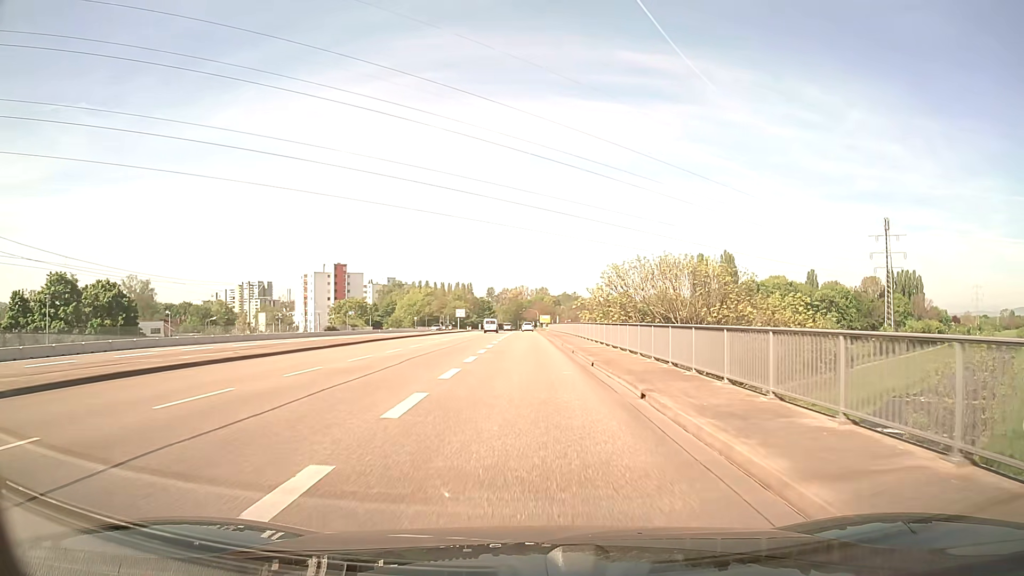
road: secondary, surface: asphalt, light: Day
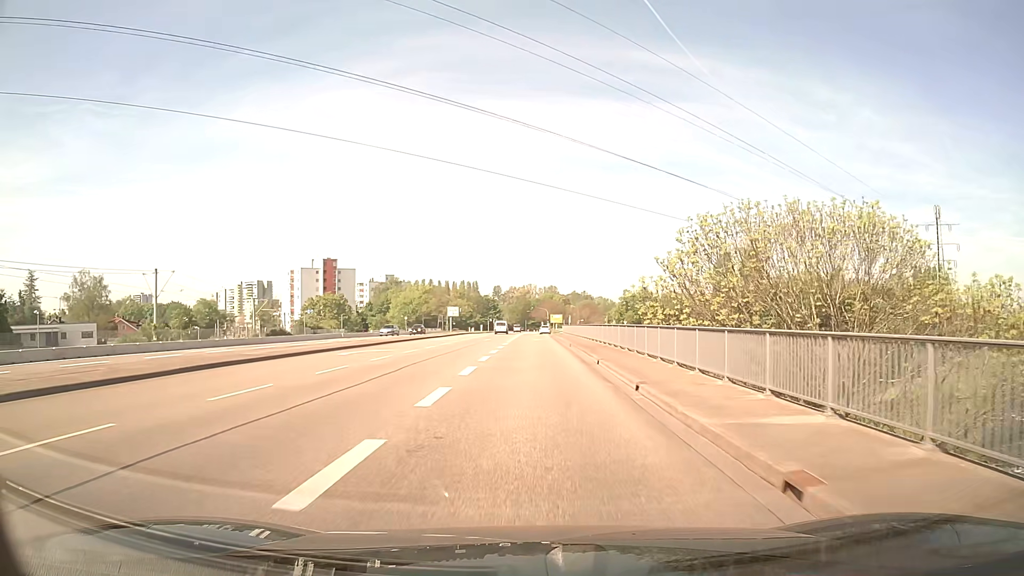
(-0.2, +22.4) m; -1°
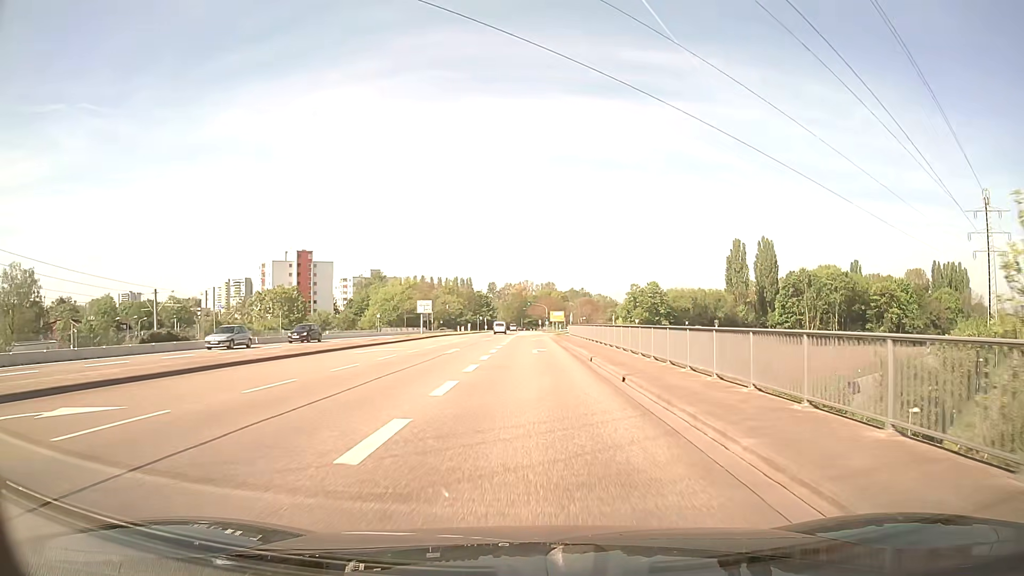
(+0.1, +22.3) m; 0°
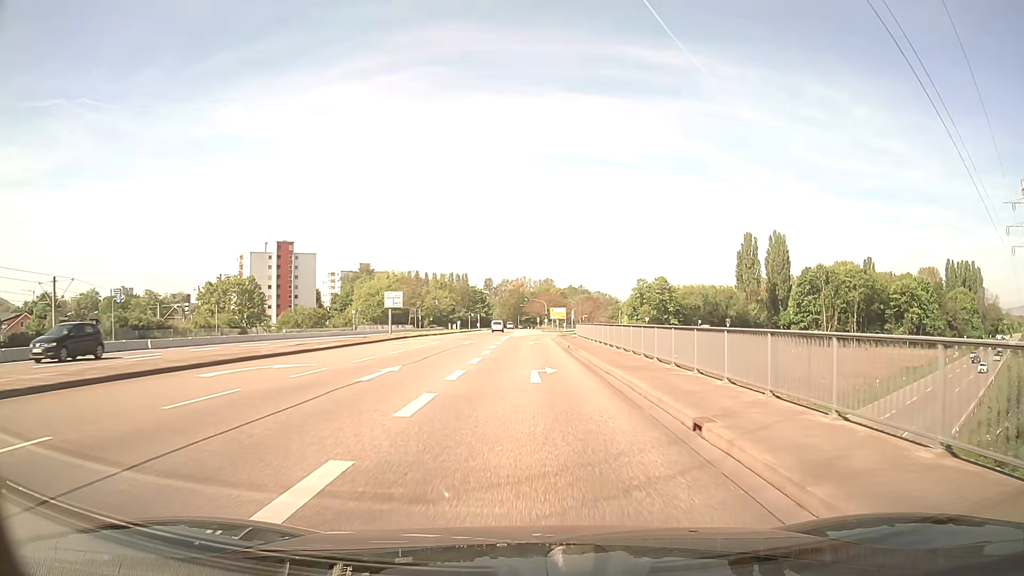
(0.0, +14.9) m; 0°
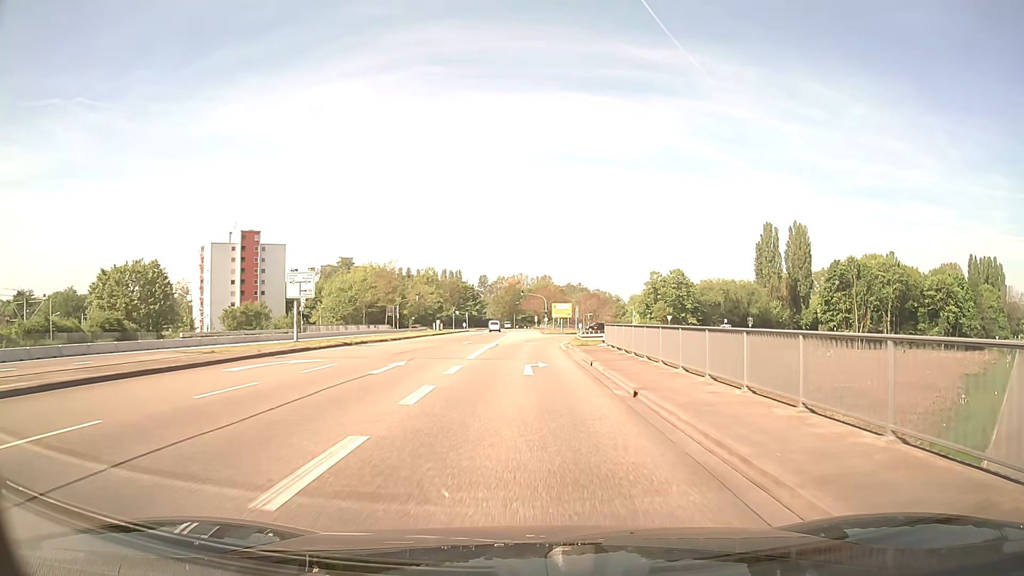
(+0.1, +22.4) m; 0°
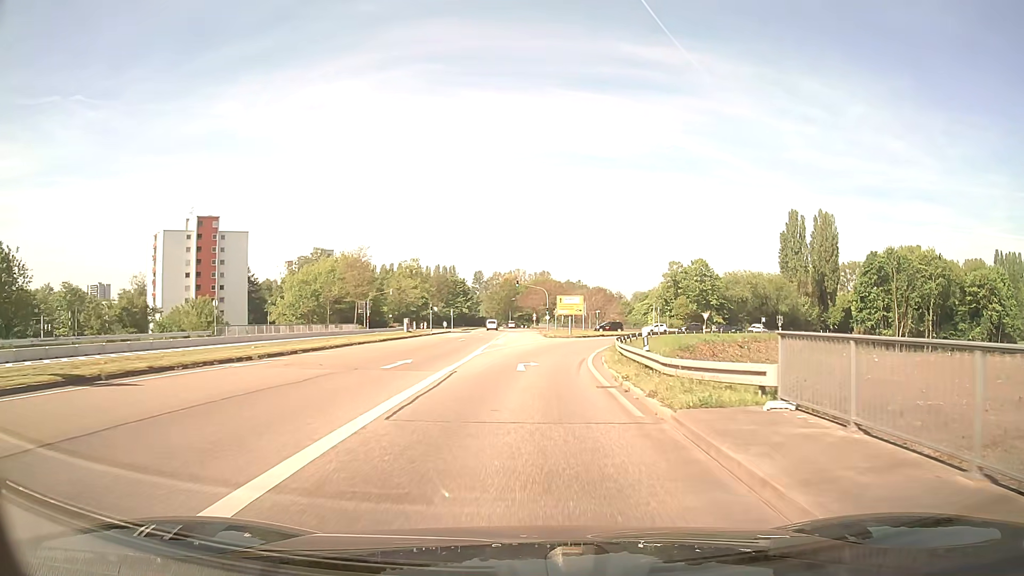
(0.0, +22.4) m; 0°
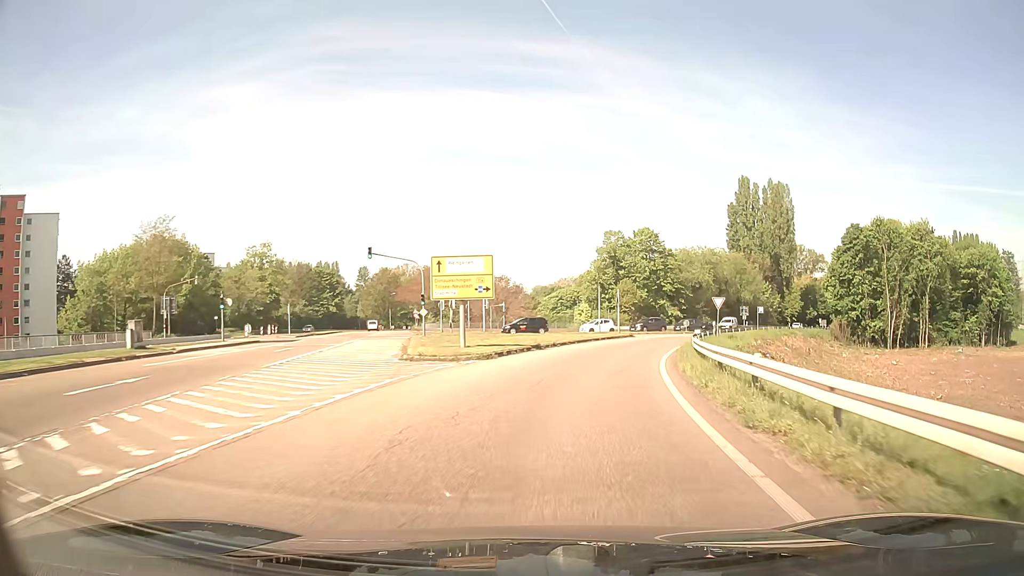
(+1.8, +37.7) m; +8°
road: secondary_link
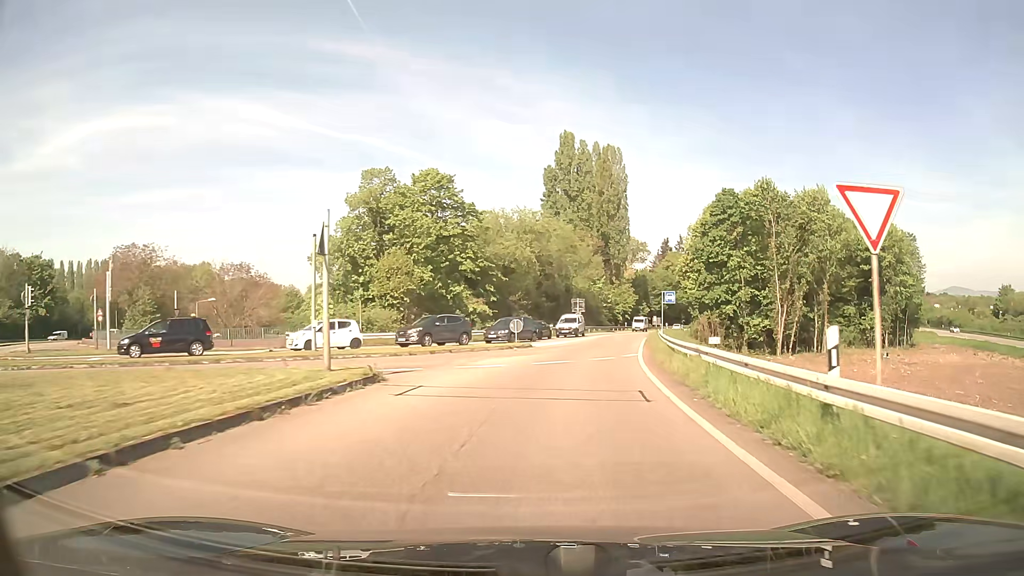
(+6.0, +36.1) m; +18°
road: trunk_link
(0, +10) (+1, +20) (+3, +30) (+4, +40) (+6, +49) (+9, +59) (+11, +69) (+13, +79) (+16, +88) (+19, +98) m
